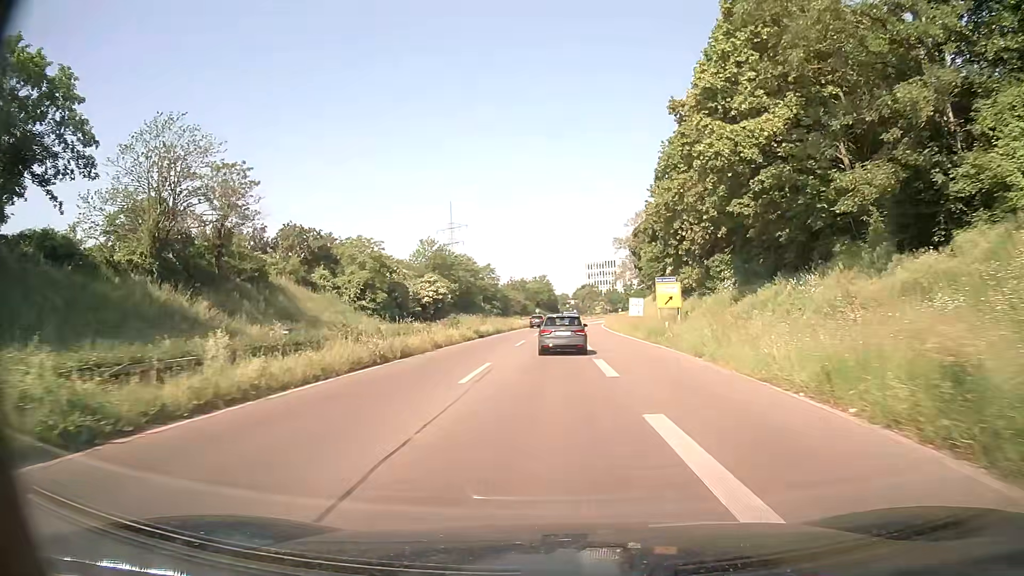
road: trunk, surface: asphalt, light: Day
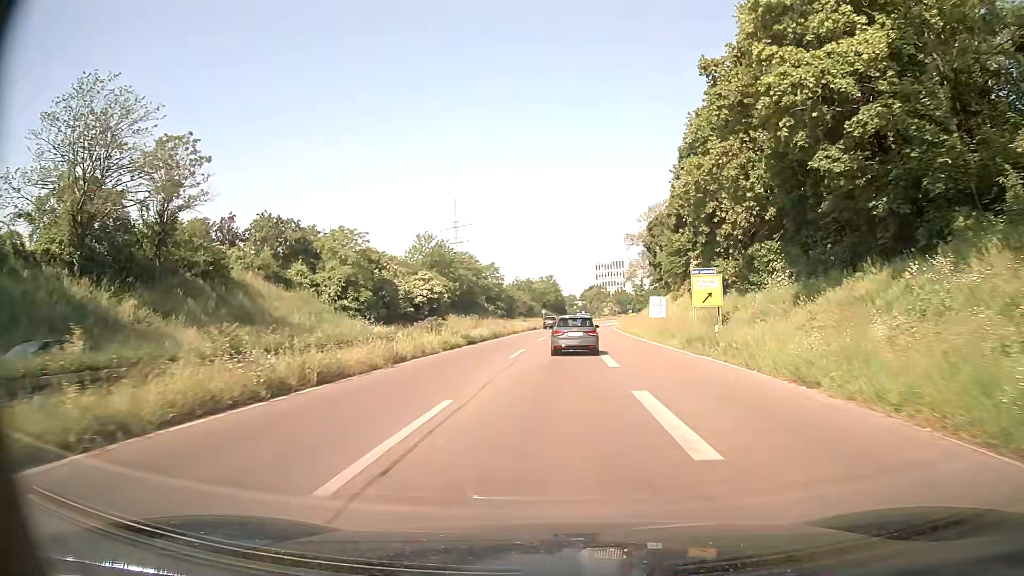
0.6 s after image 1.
(-0.1, +8.8) m; -1°
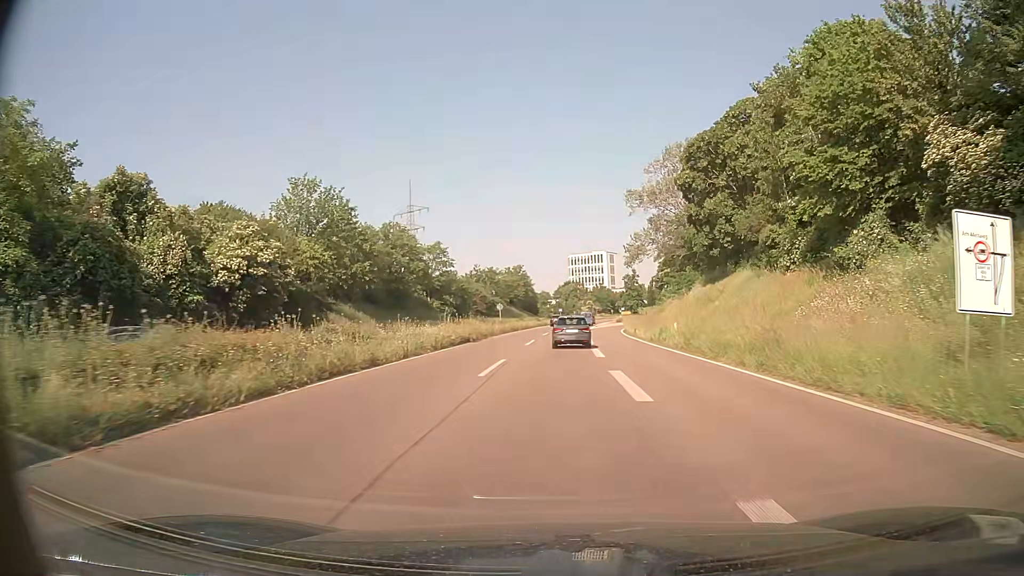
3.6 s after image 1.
(+0.9, +43.7) m; +3°
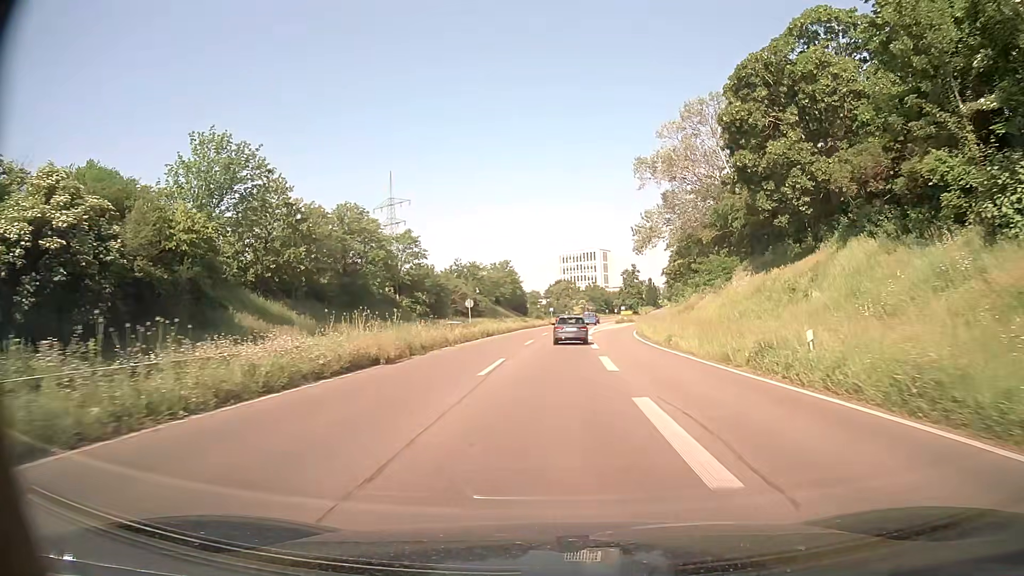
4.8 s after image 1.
(+0.1, +17.6) m; +1°
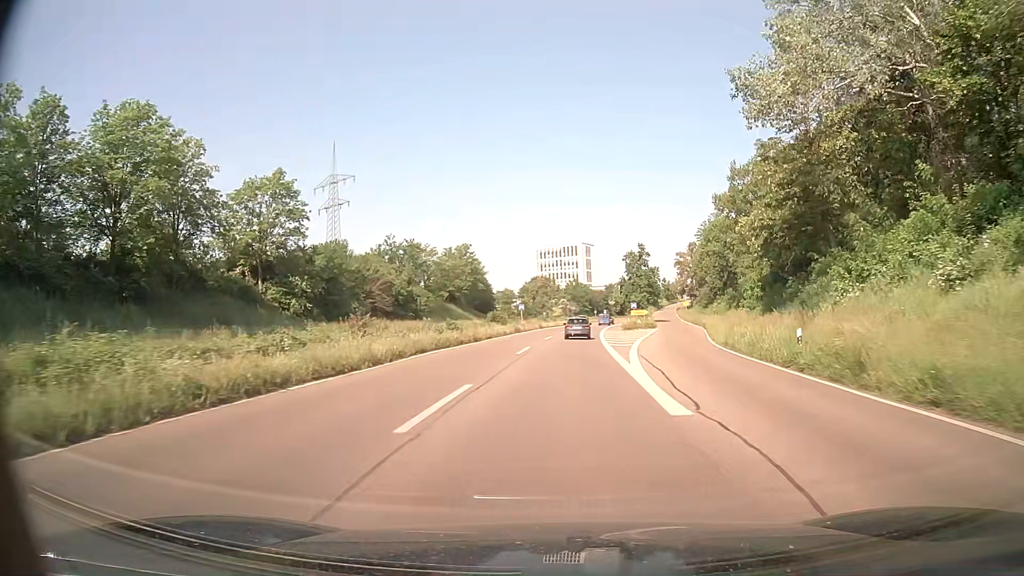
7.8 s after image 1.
(+0.6, +44.0) m; +2°
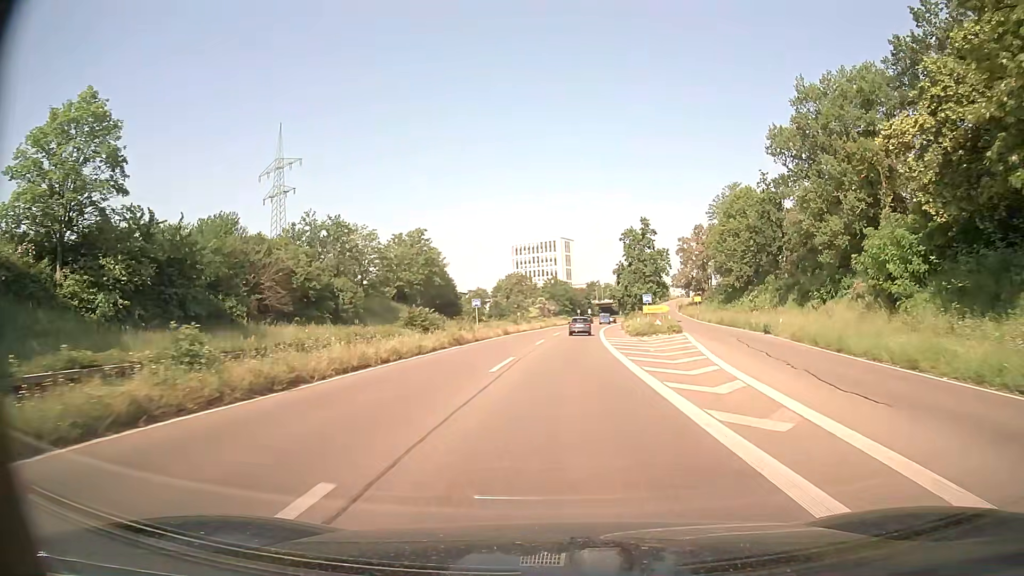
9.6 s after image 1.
(+0.5, +26.5) m; +2°
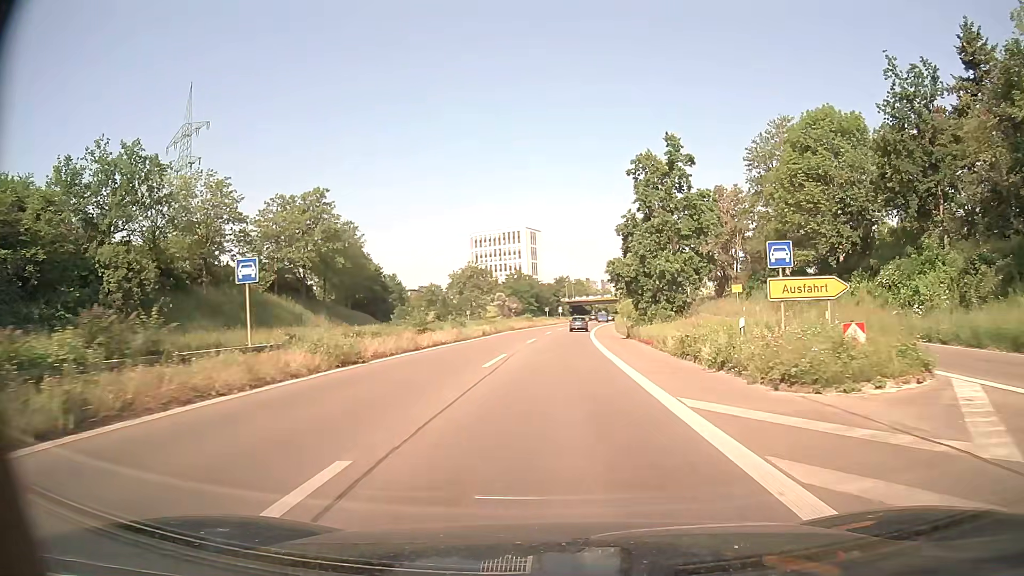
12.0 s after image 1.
(+0.8, +35.3) m; +3°
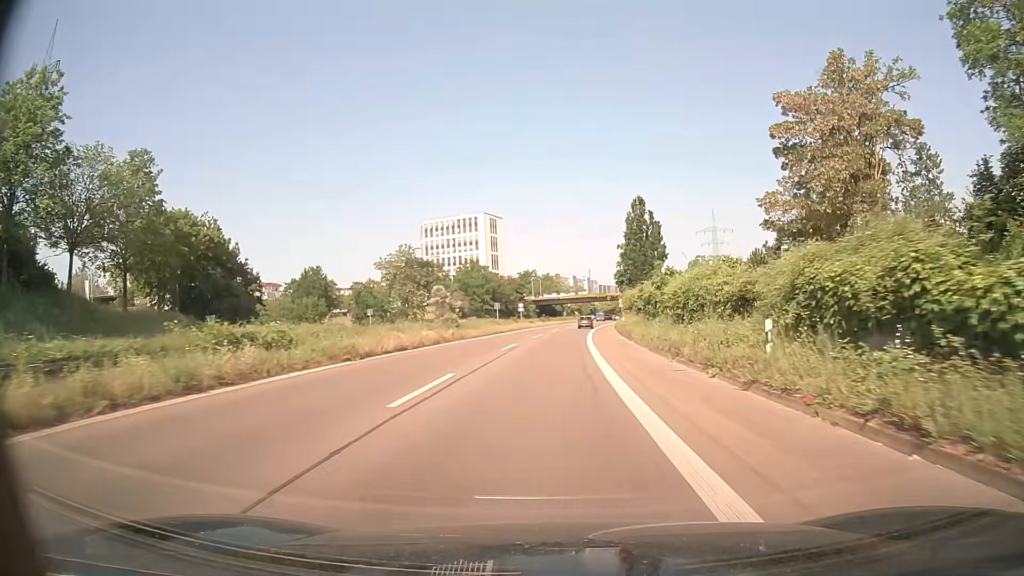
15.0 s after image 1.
(+1.0, +44.1) m; +2°
(0, +10) (0, +20) (0, +30) (+1, +40) (+1, +50) (+2, +60) (+3, +70) (+4, +80) (+4, +90) (+5, +100) m
